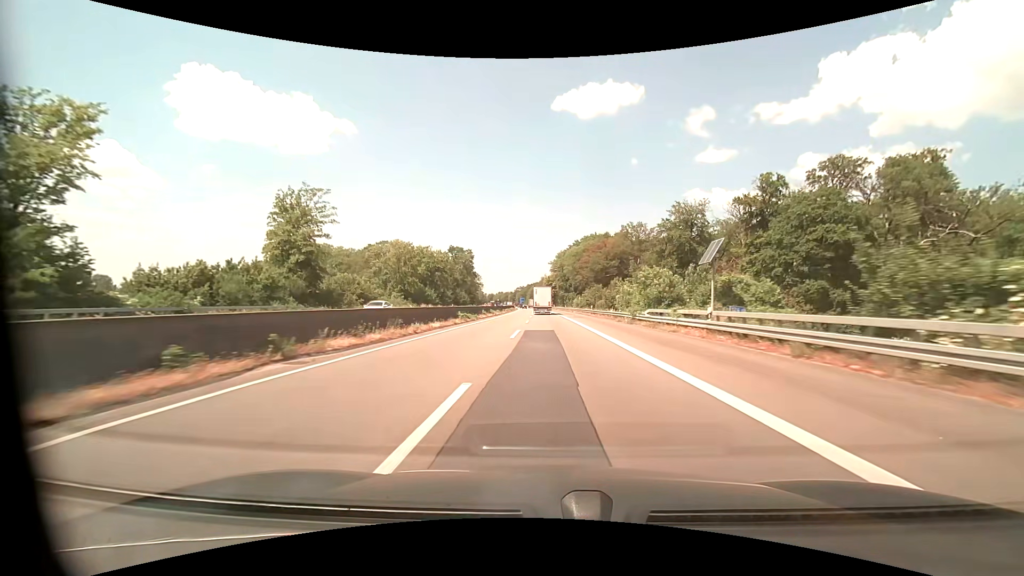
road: motorway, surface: asphalt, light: Day
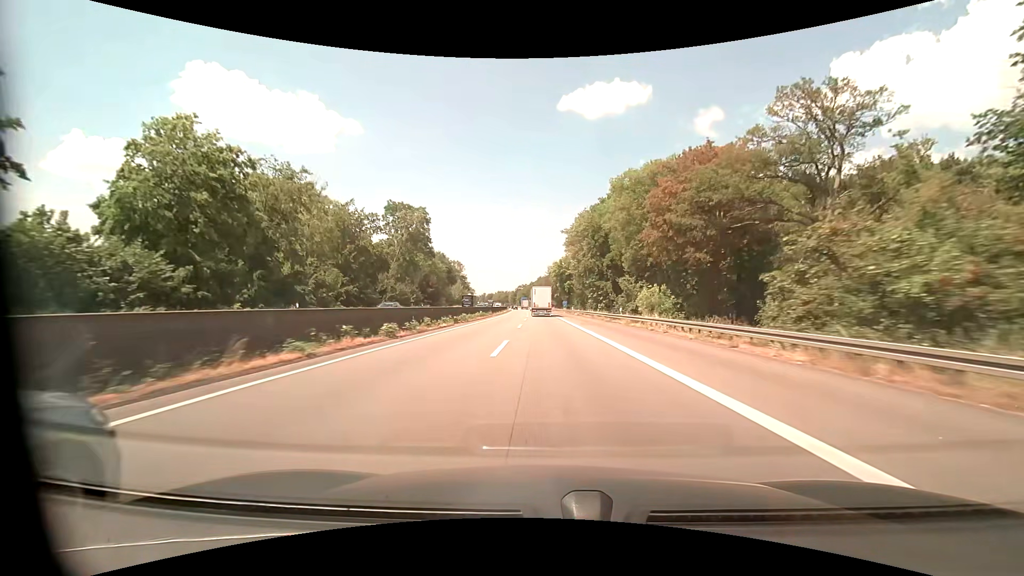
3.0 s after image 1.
(-0.5, +78.7) m; -1°
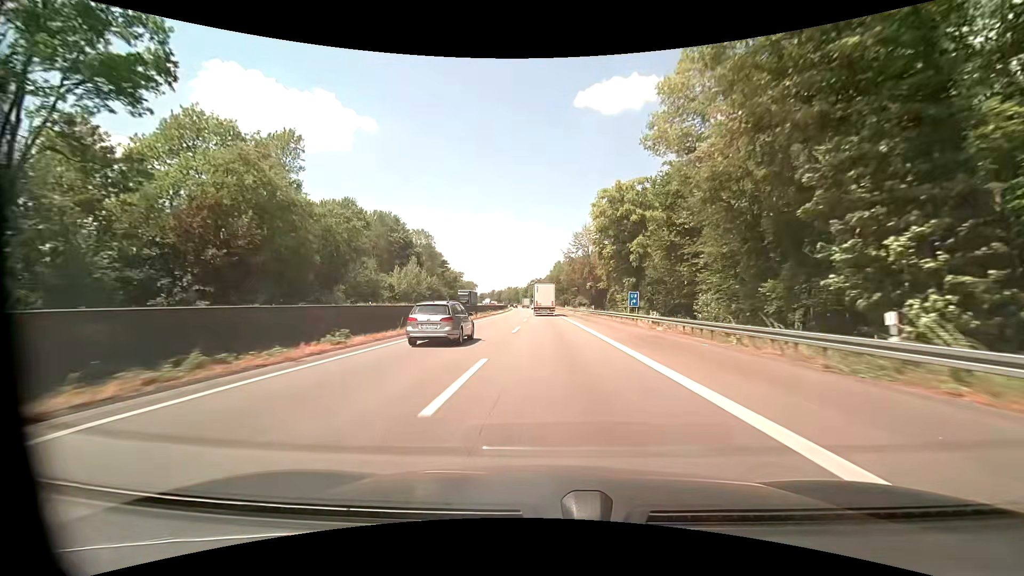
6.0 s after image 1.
(-1.0, +79.1) m; -2°
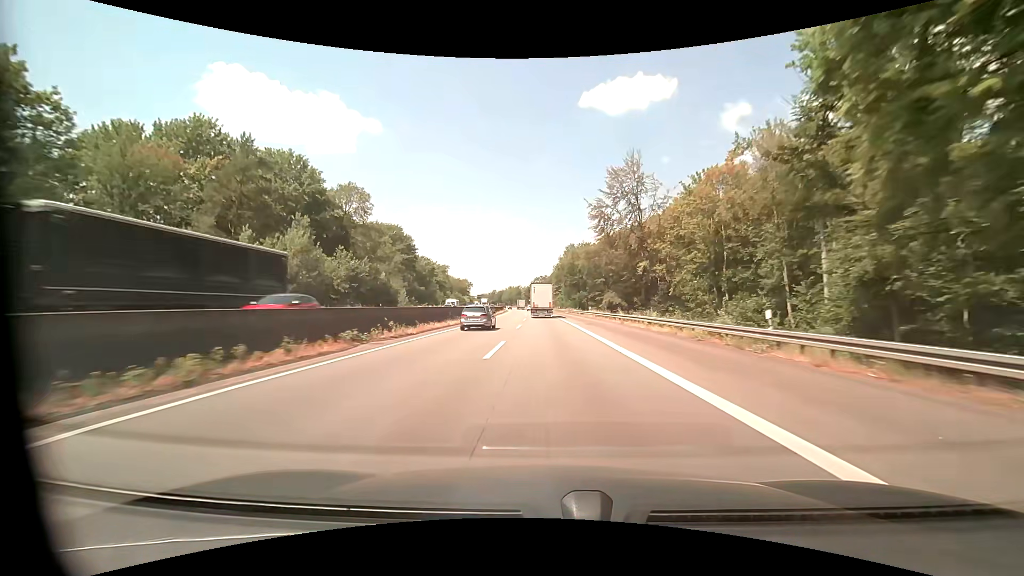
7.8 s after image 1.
(-0.3, +47.0) m; -1°
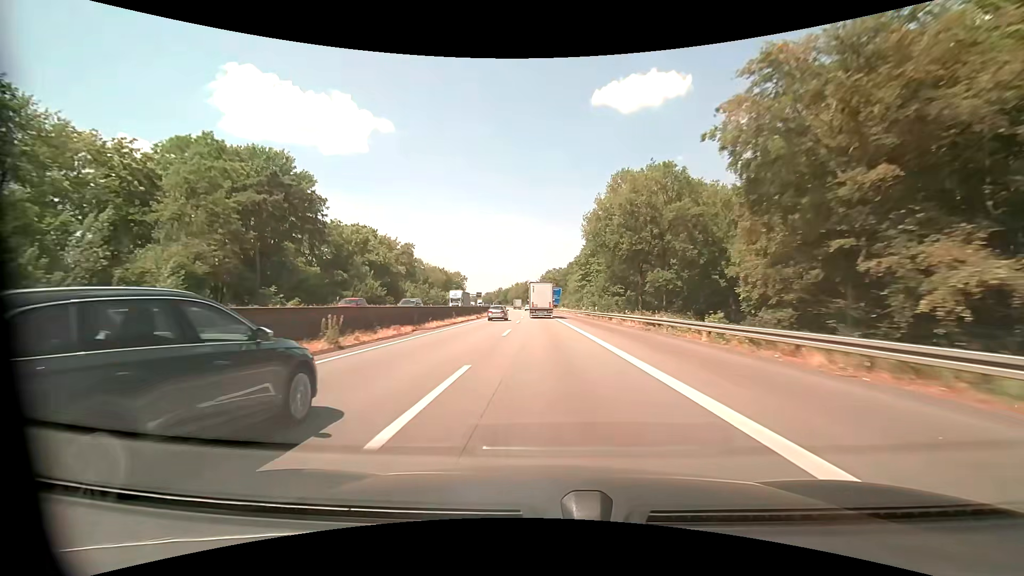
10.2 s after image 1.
(-0.8, +61.6) m; -1°
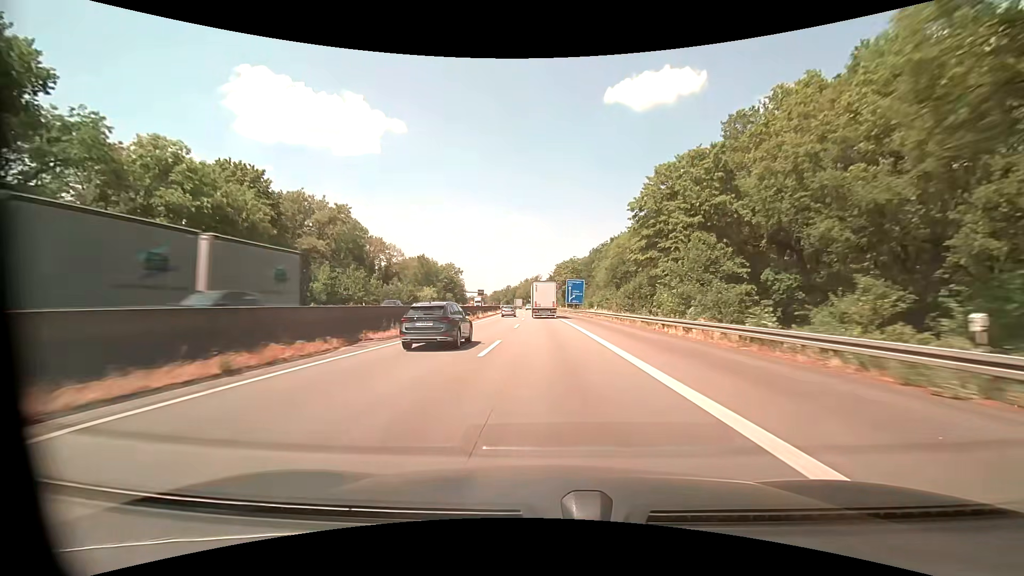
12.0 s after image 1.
(-0.6, +45.4) m; -1°
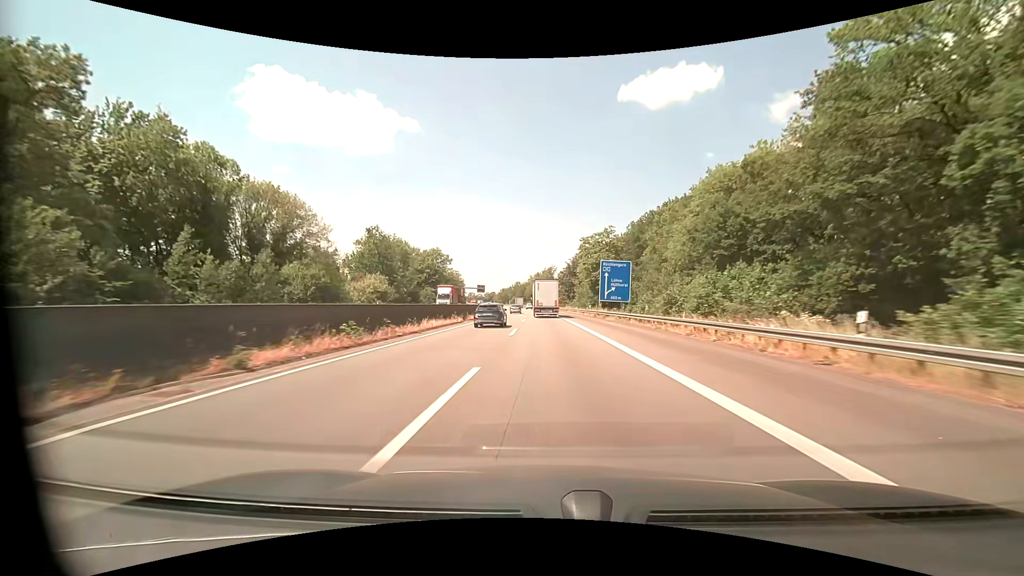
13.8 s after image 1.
(-0.8, +44.8) m; -2°
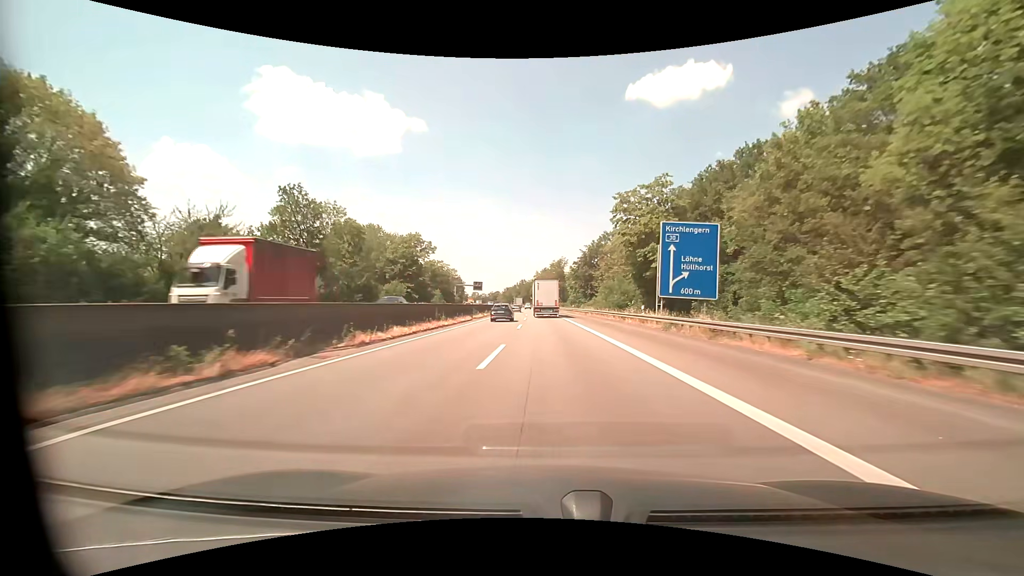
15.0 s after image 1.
(-0.2, +29.7) m; -1°
(0, +10) (0, +20) (0, +30) (0, +40) (-1, +50) (-1, +60) (-1, +70) (-2, +80) (-2, +90) (-3, +100) m
